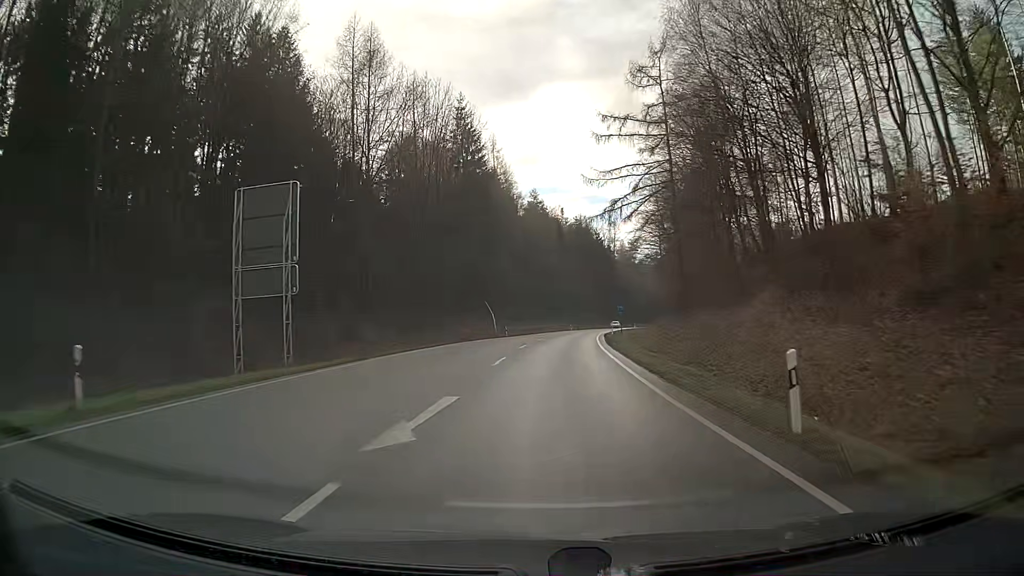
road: secondary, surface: asphalt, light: Day
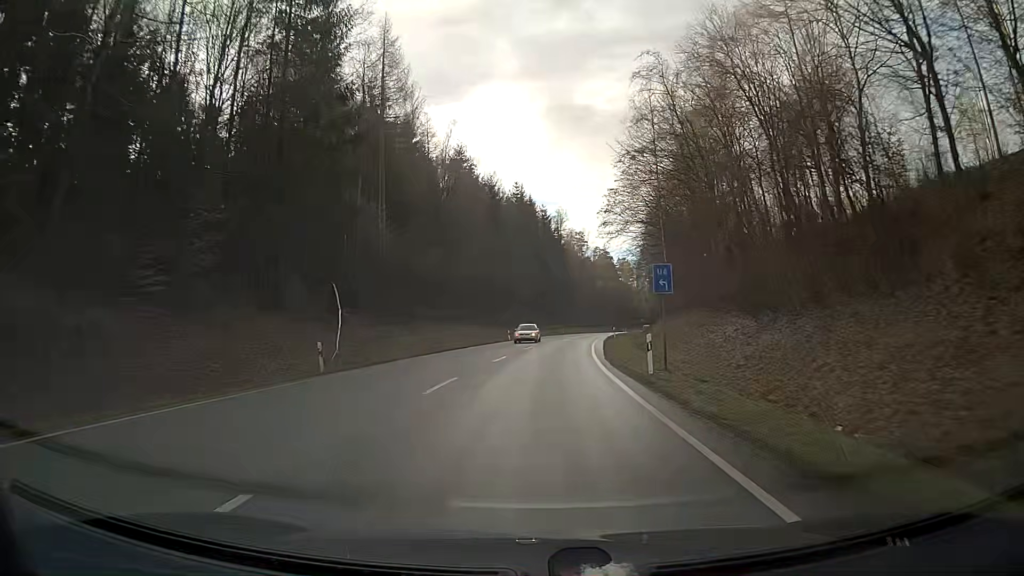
(+1.8, +43.0) m; +5°
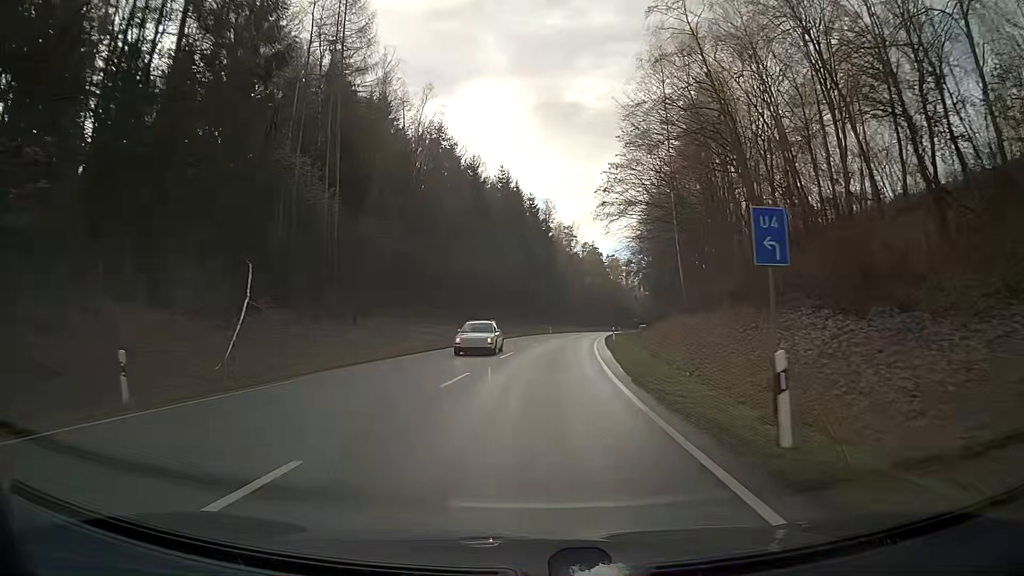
(+0.1, +10.8) m; +1°
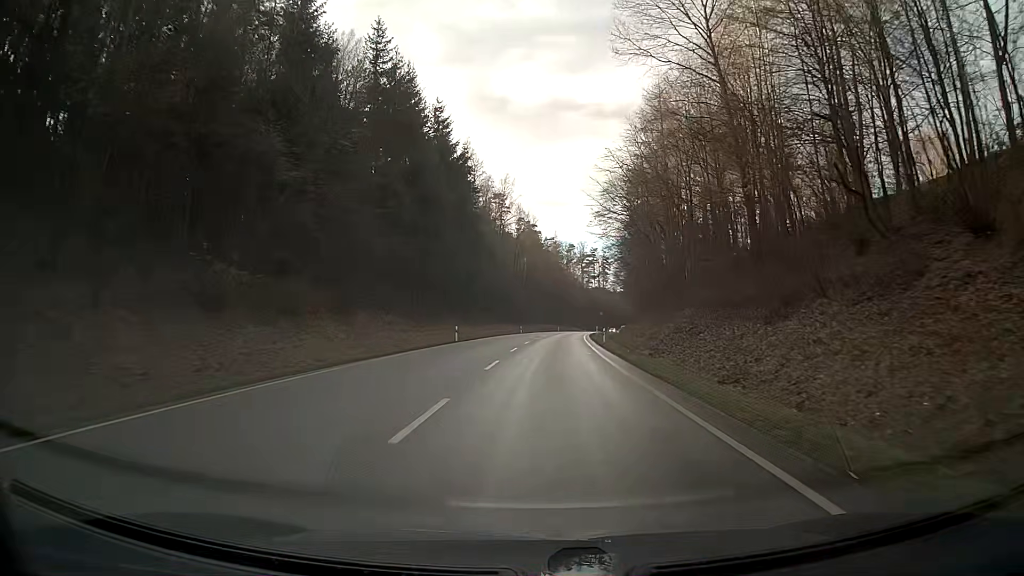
(+2.4, +54.0) m; +5°
